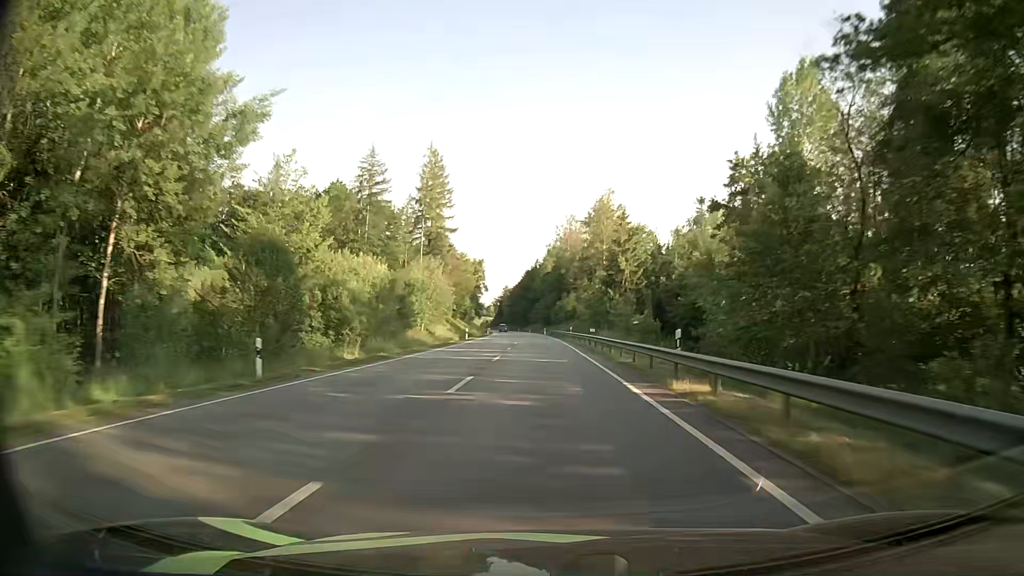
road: primary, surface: asphalt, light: Day
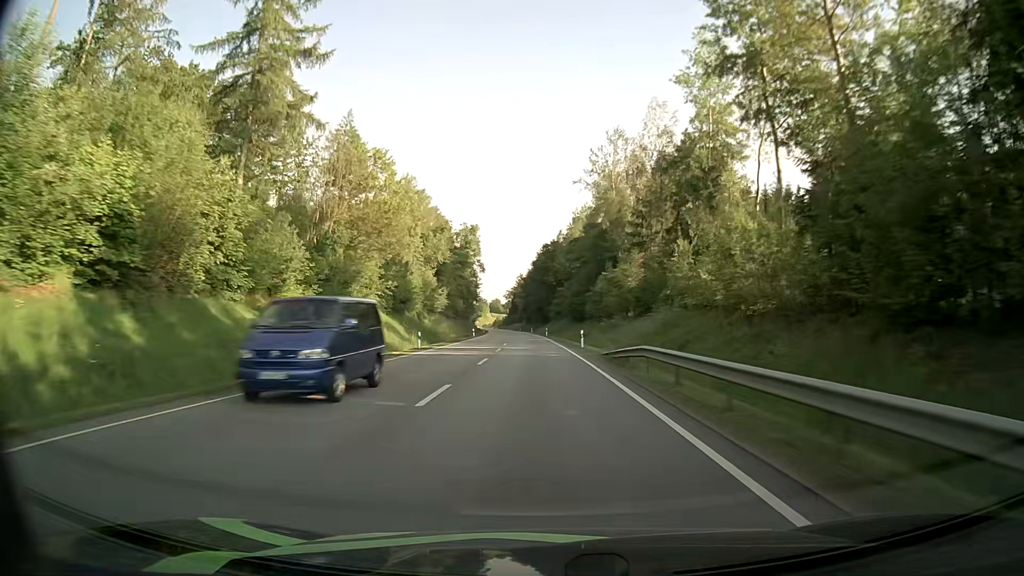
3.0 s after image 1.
(-0.7, +74.5) m; -2°
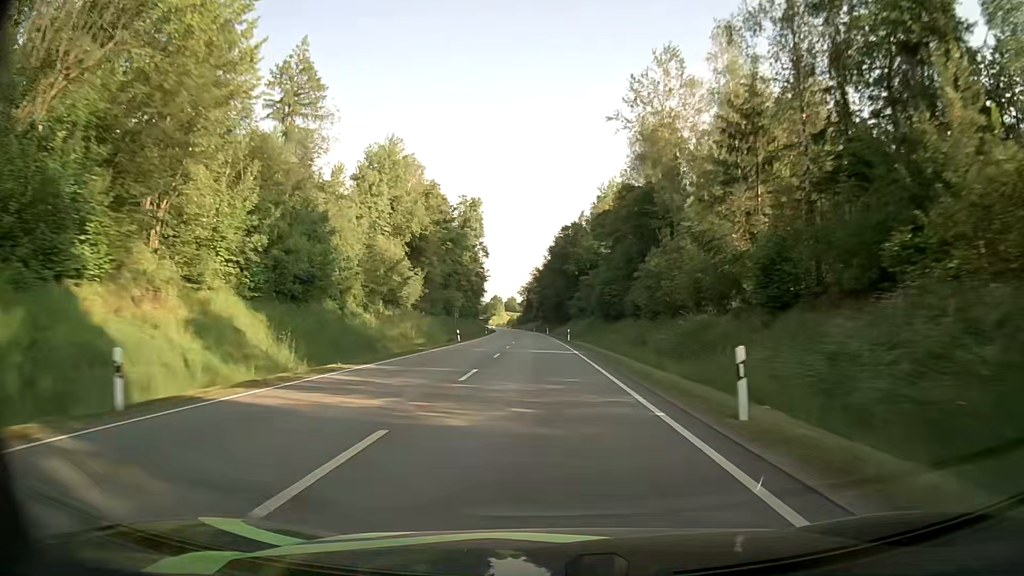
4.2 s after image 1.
(-0.4, +30.6) m; -1°
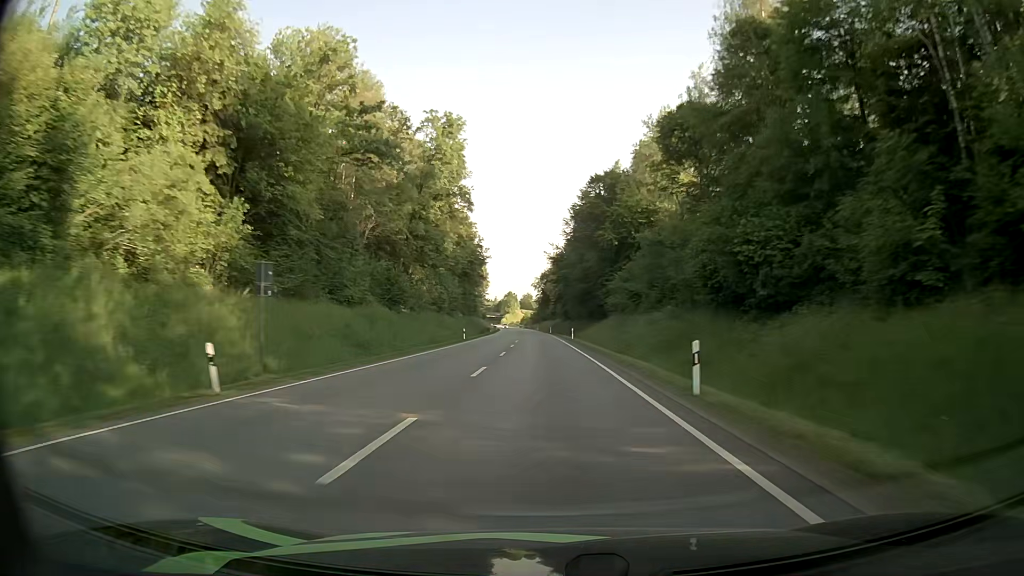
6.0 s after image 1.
(-0.7, +46.8) m; -2°
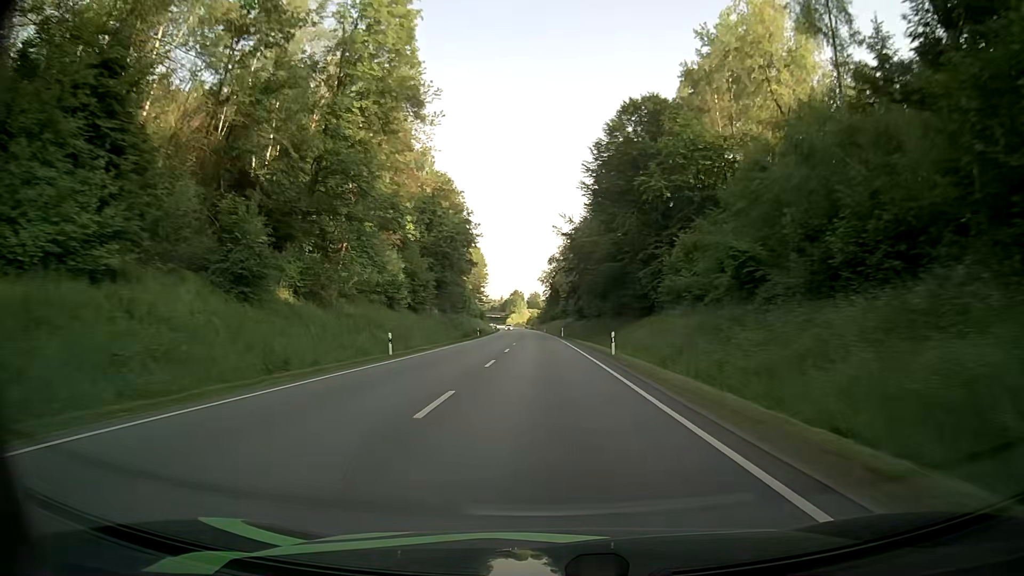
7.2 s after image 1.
(-0.2, +31.9) m; -1°
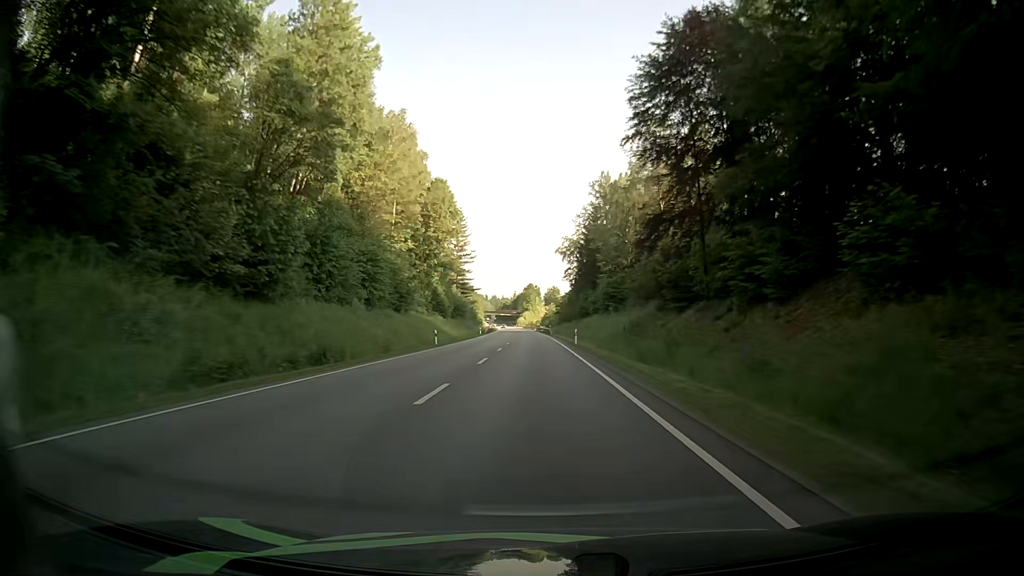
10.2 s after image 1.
(-0.8, +82.3) m; -1°
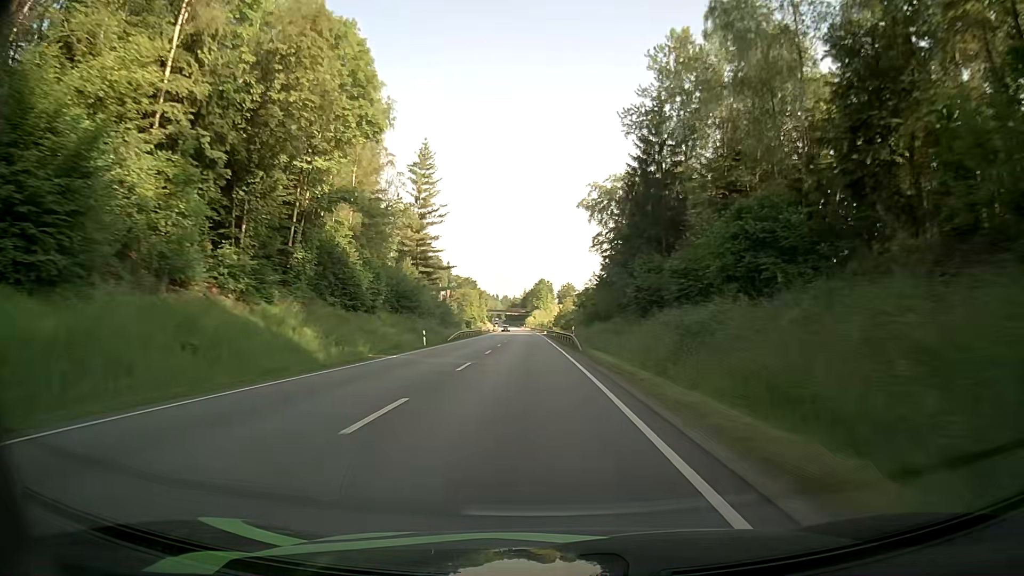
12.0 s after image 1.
(-0.6, +51.2) m; -1°
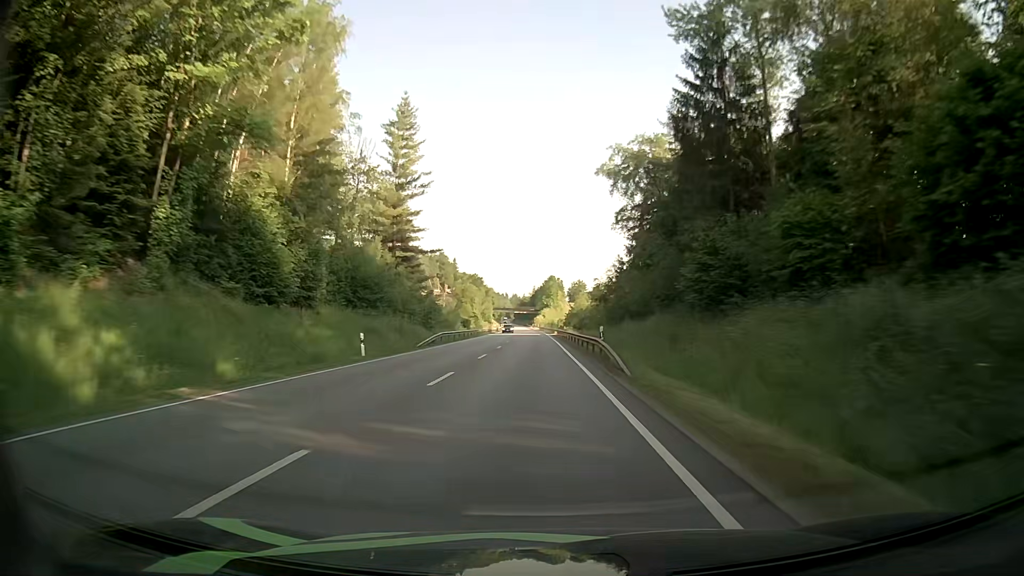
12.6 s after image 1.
(-0.1, +17.3) m; -1°
(0, +10) (0, +20) (0, +30) (0, +40) (-1, +50) (-1, +60) (-1, +70) (-2, +80) (-2, +90) (-2, +100) m
